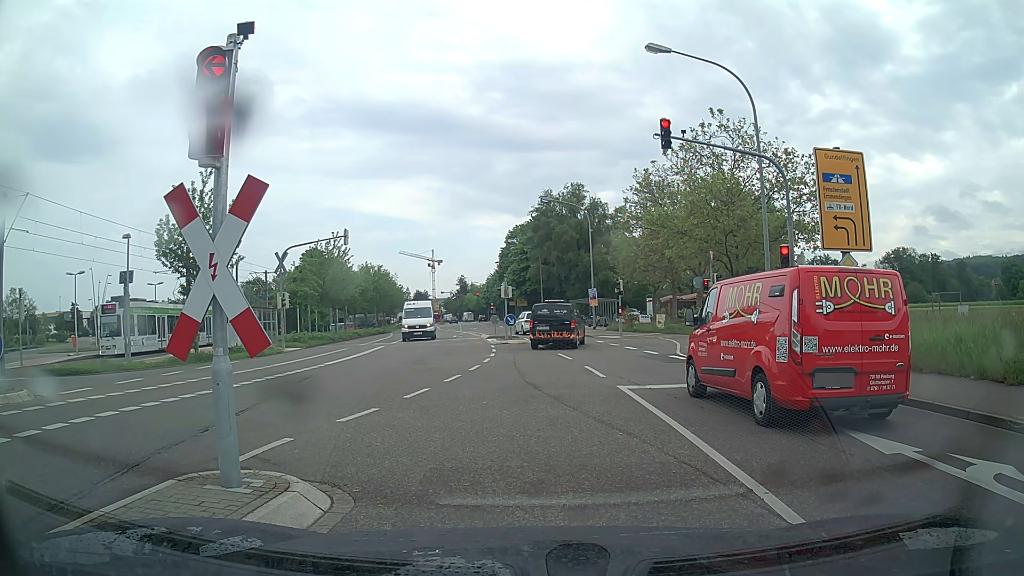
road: tertiary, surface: asphalt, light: Day
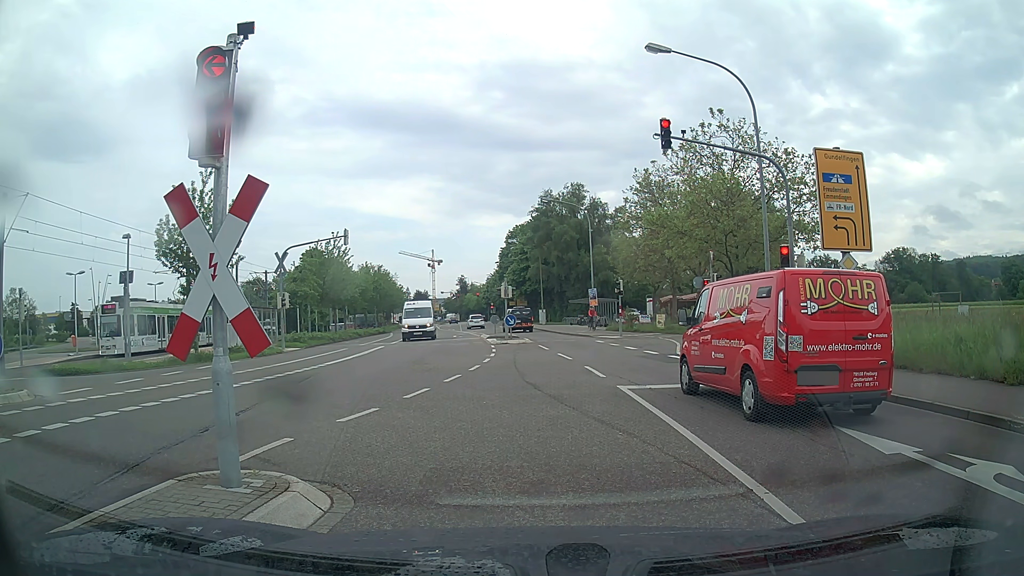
(0.0, 0.0) m; 0°
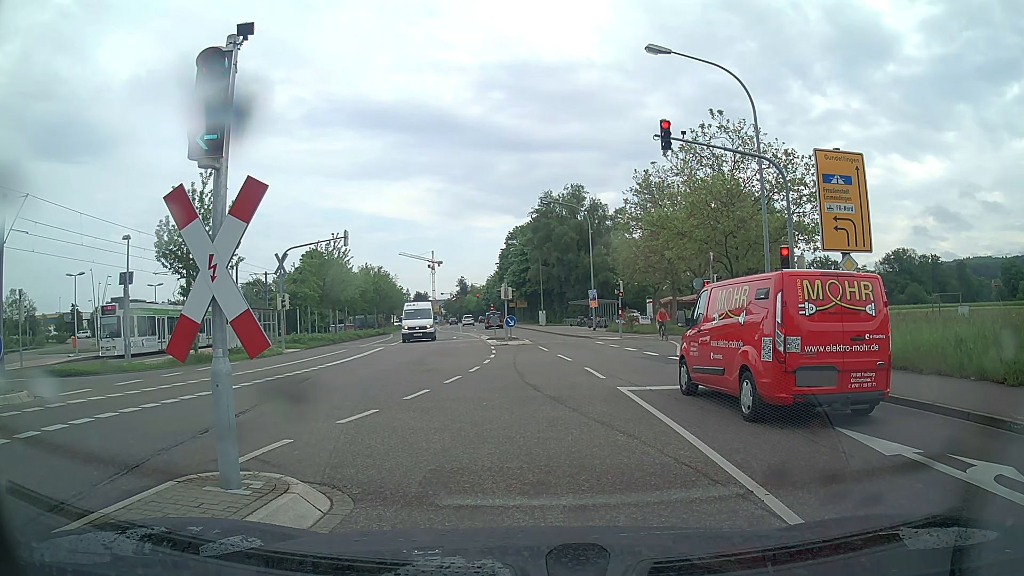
(0.0, 0.0) m; 0°
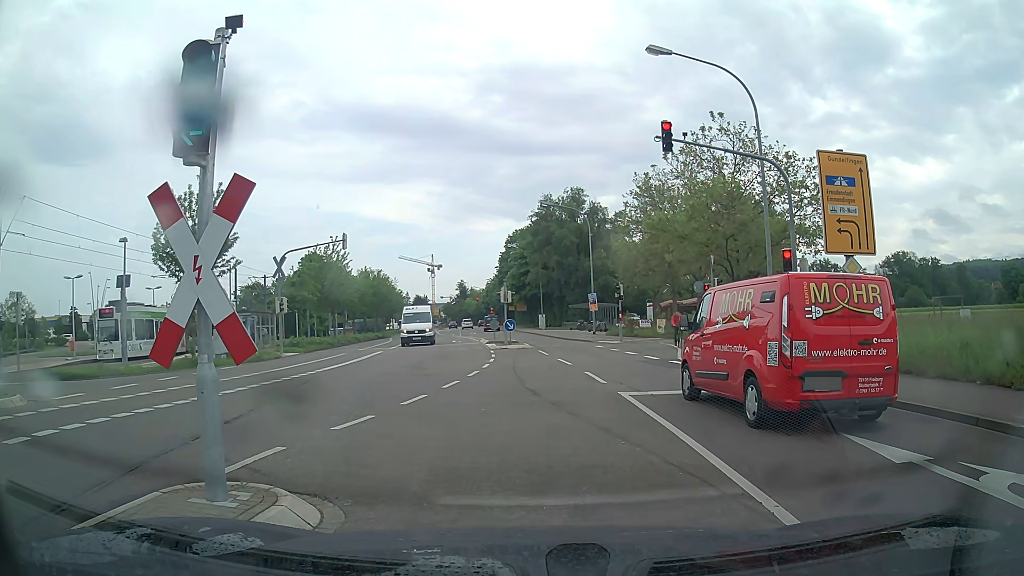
(0.0, +0.3) m; 0°
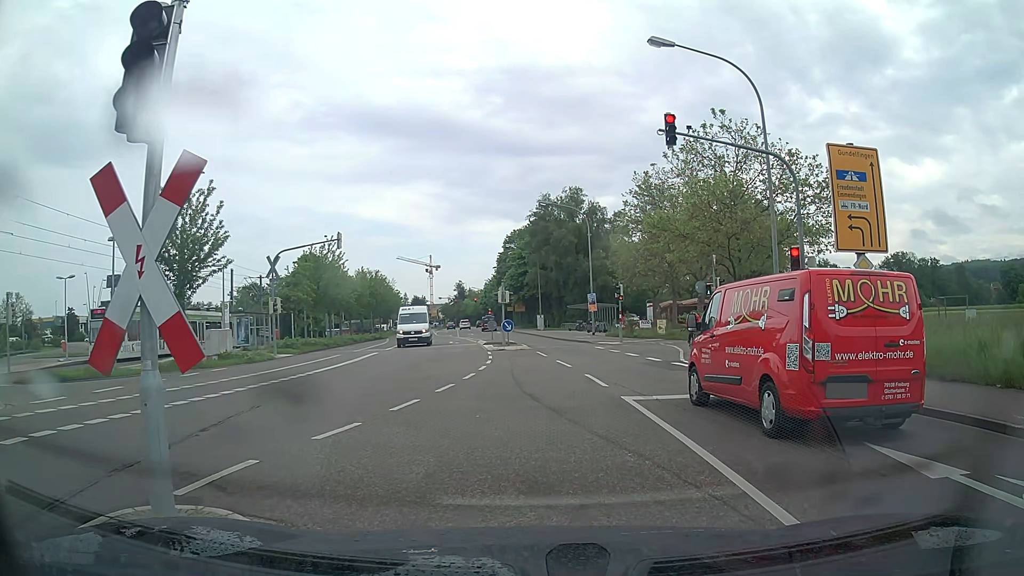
(0.0, +0.8) m; -1°
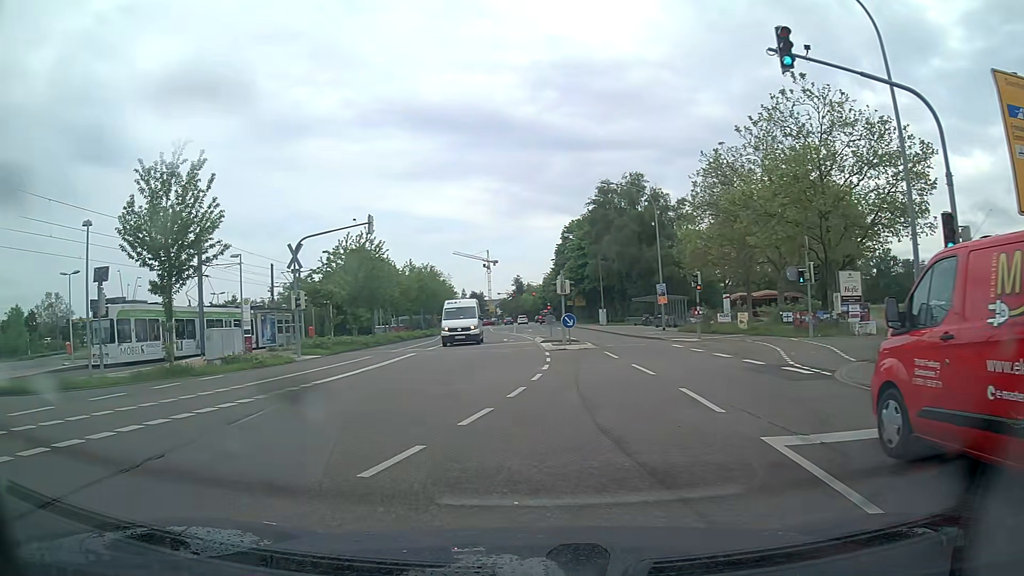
(0.0, +5.4) m; -4°
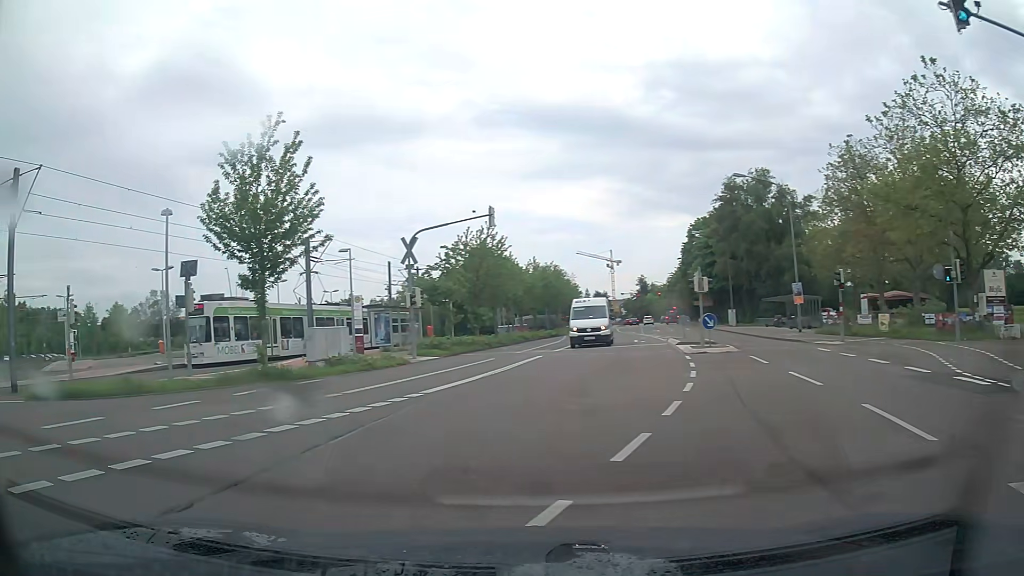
(-0.2, +2.4) m; -10°
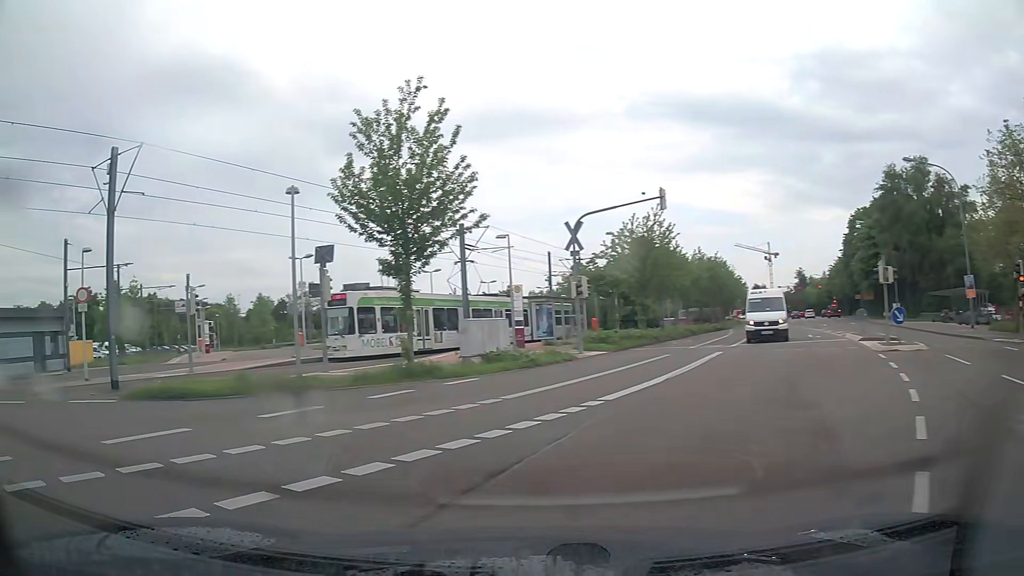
(-0.3, +2.5) m; -14°
